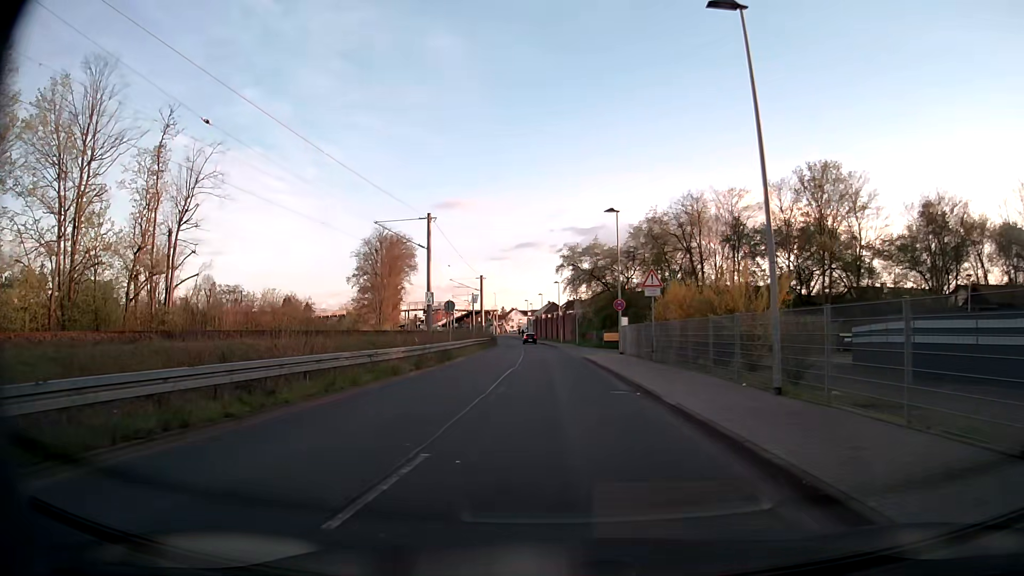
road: unclassified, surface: asphalt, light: Day
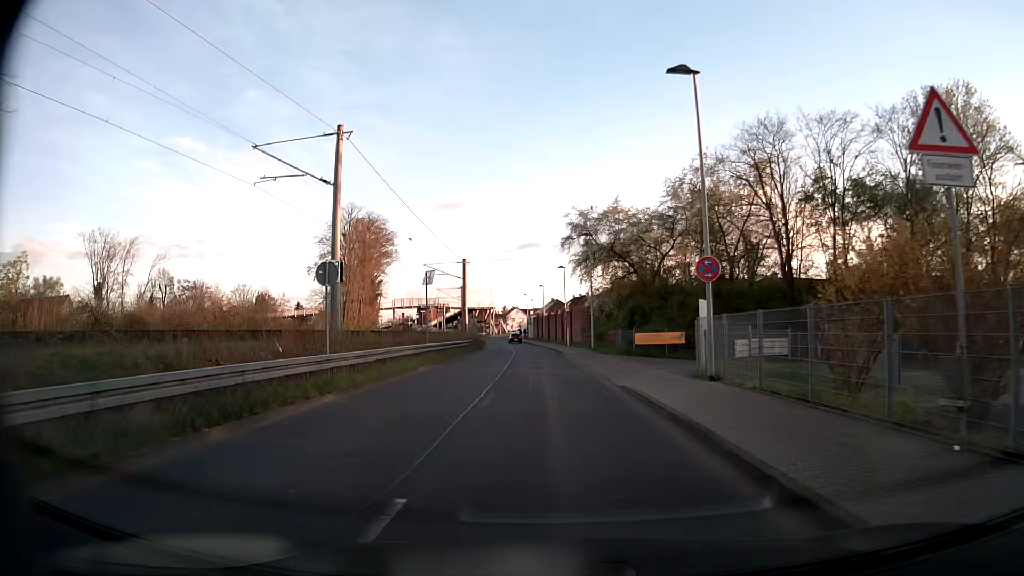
(0.0, +20.2) m; 0°
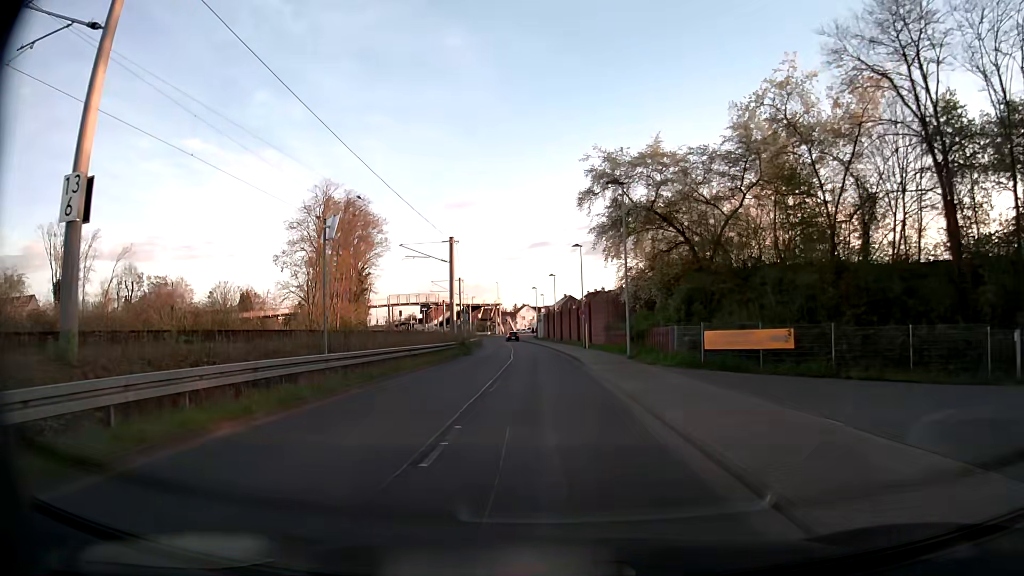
(-0.1, +15.5) m; -1°
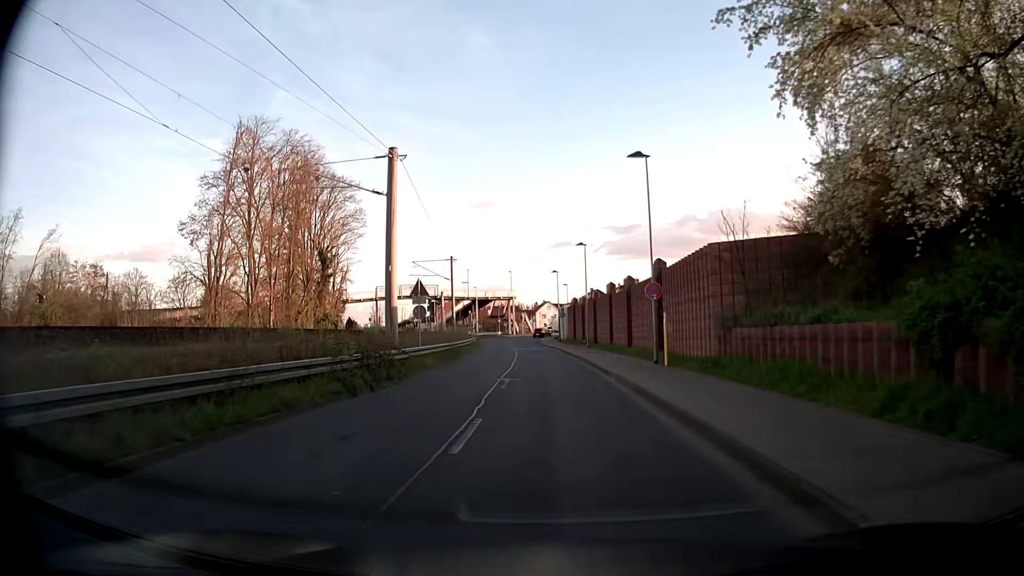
(-0.7, +26.2) m; -2°
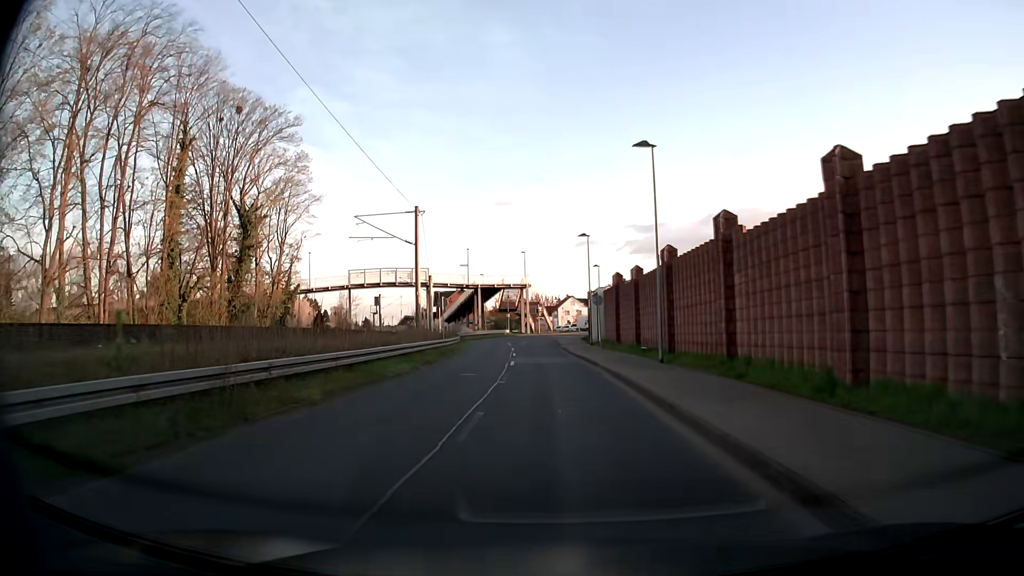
(-0.3, +26.4) m; -2°
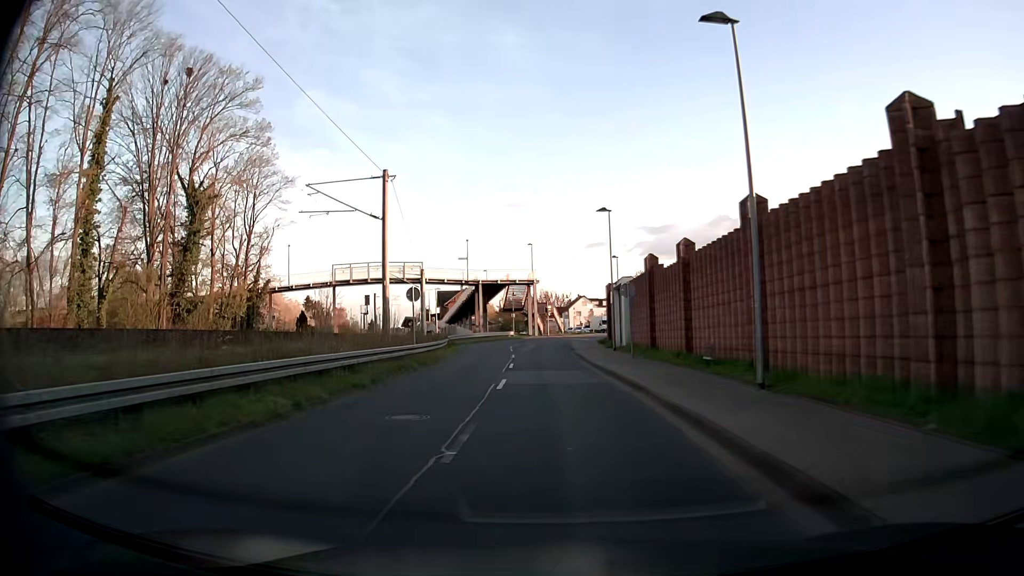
(-0.1, +10.3) m; -1°
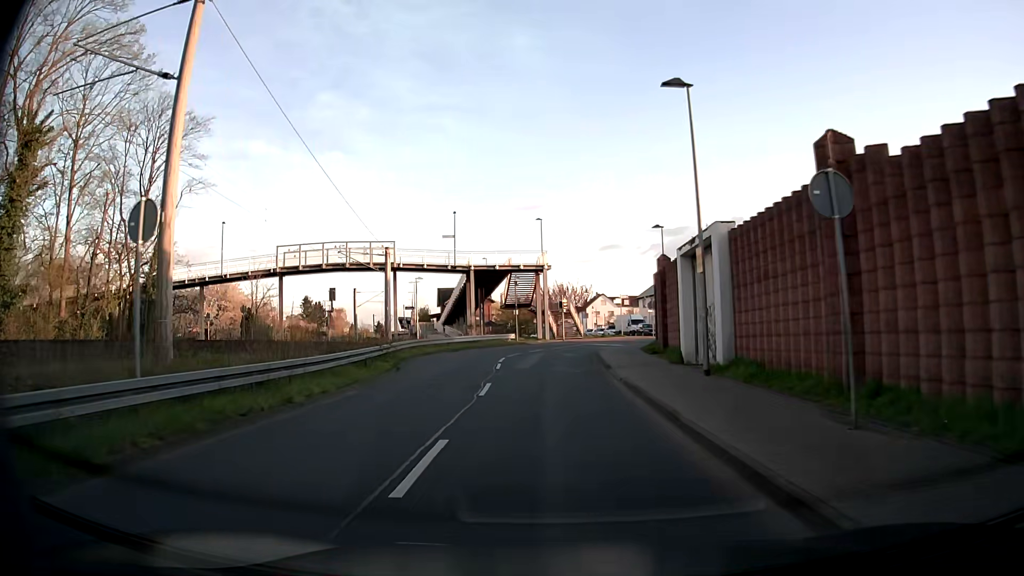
(-0.1, +19.4) m; -1°
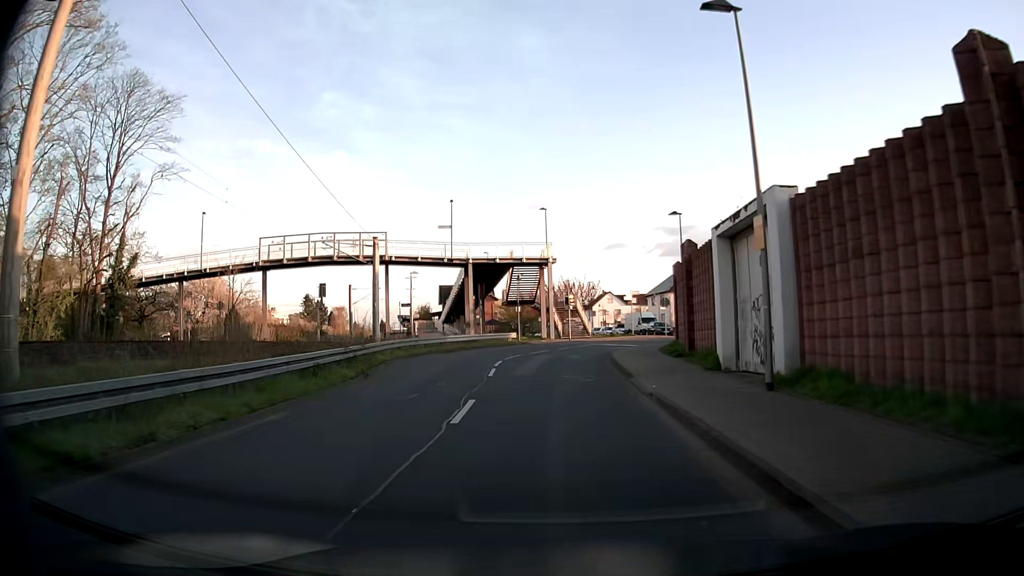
(0.0, +4.6) m; 0°
(0, +10) (0, +20) (0, +30) (+2, +40) (+8, +48) (+17, +53) (+26, +55) (+36, +56) (+46, +58) (+56, +59) m
